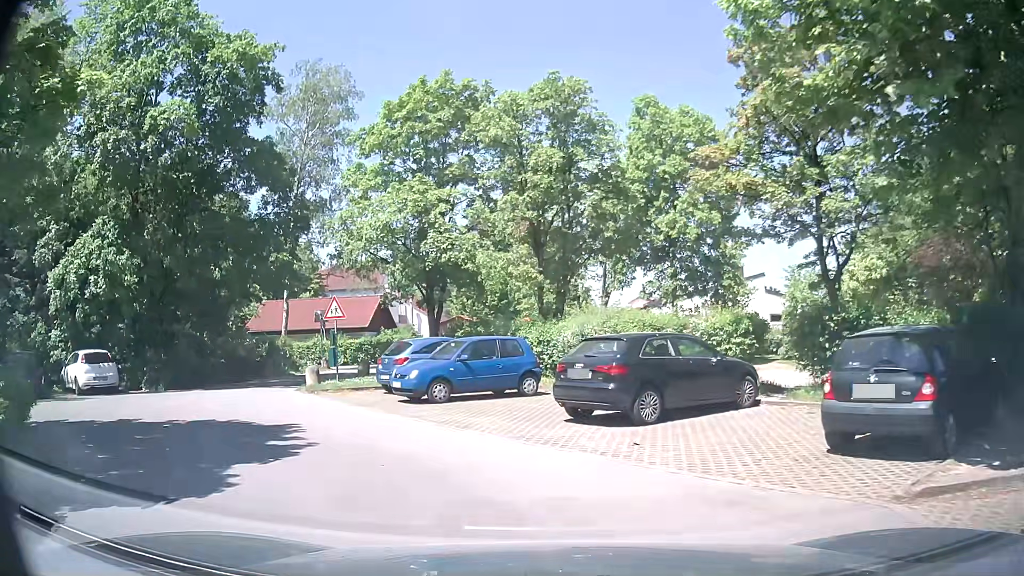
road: residential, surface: asphalt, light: Day
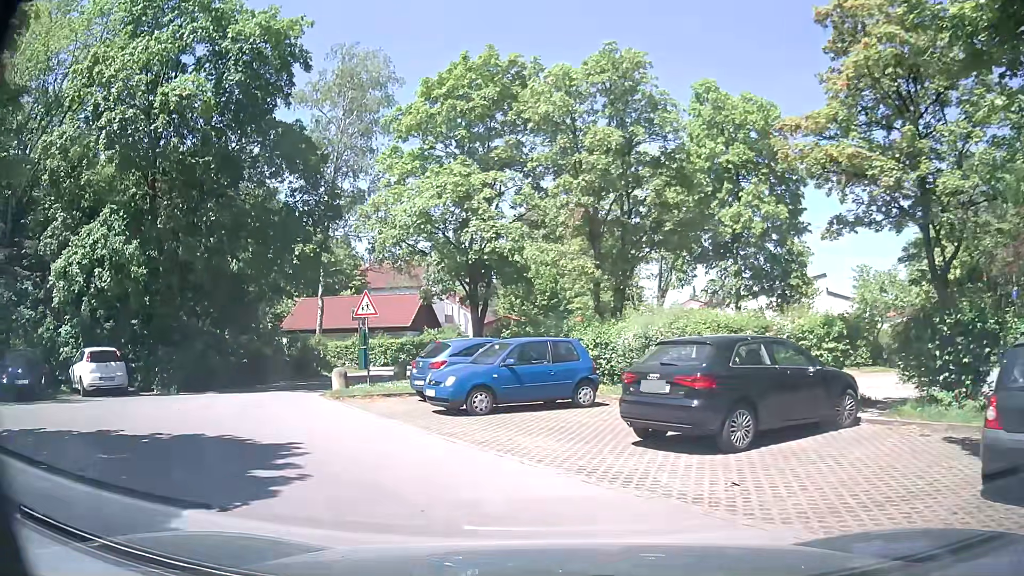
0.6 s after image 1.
(-0.1, +2.2) m; -4°
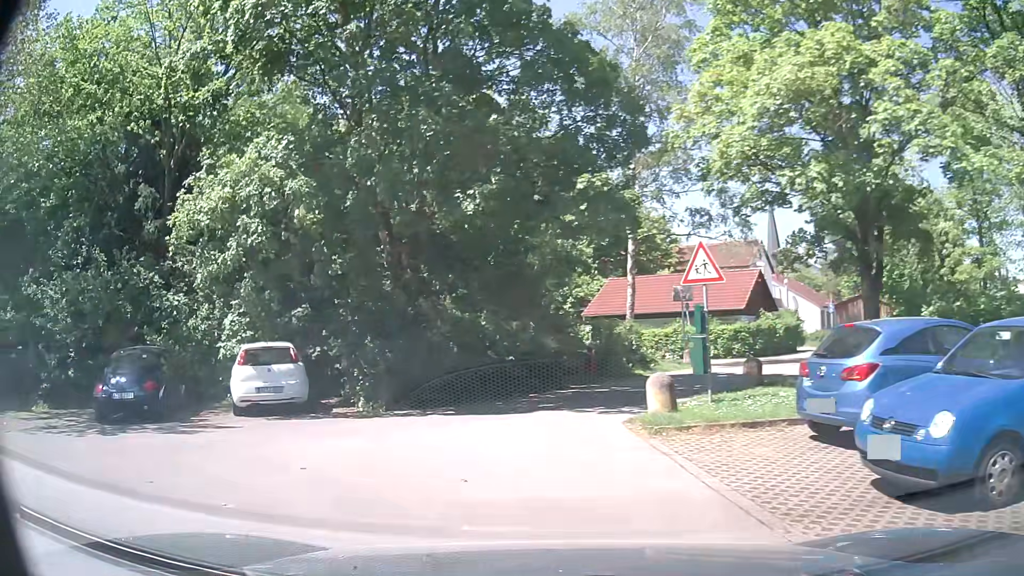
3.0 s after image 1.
(-1.5, +7.9) m; -24°
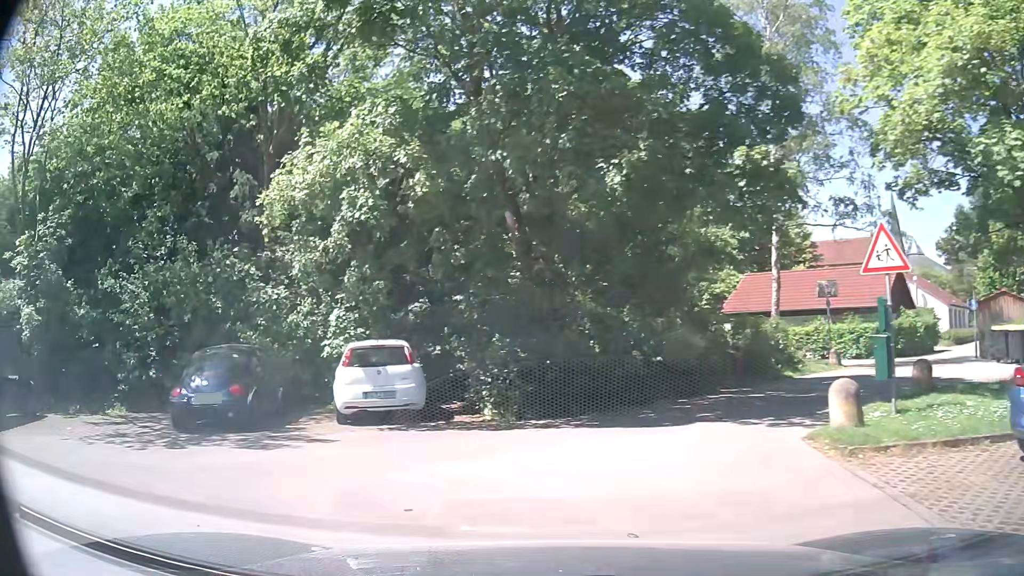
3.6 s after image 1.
(-0.2, +1.8) m; -12°
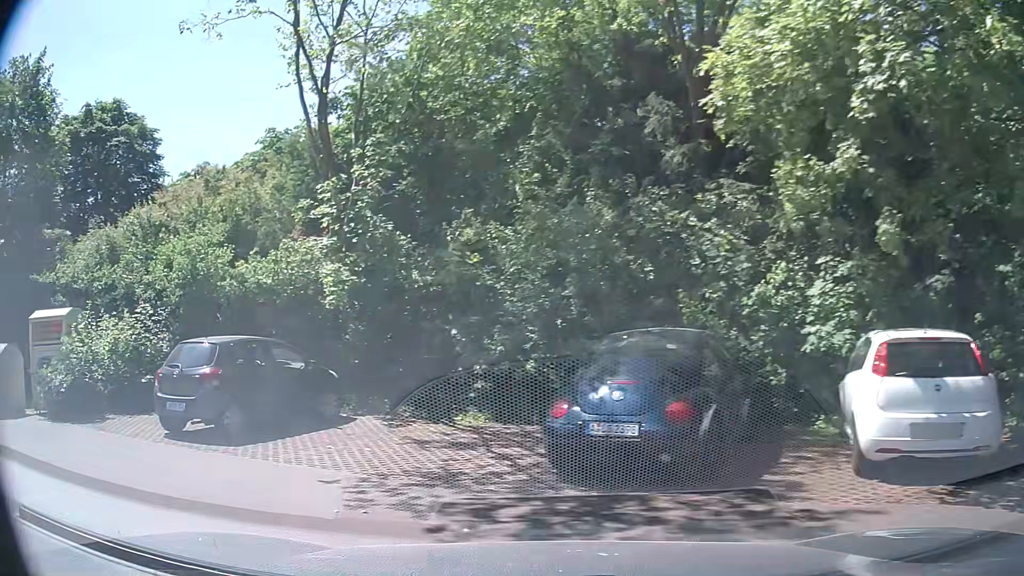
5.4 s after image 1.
(-1.6, +5.3) m; -35°
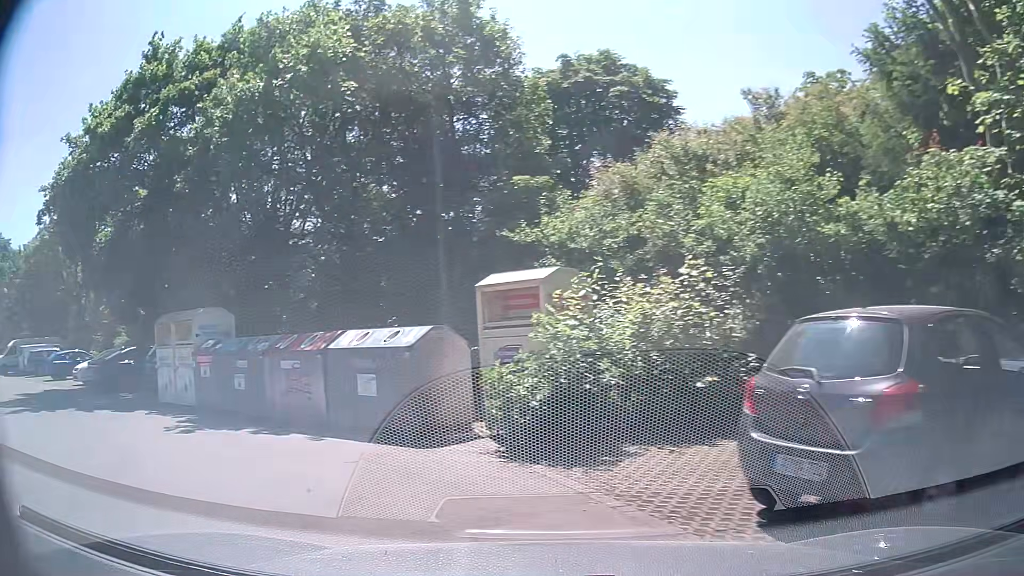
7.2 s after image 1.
(-2.3, +5.7) m; -45°
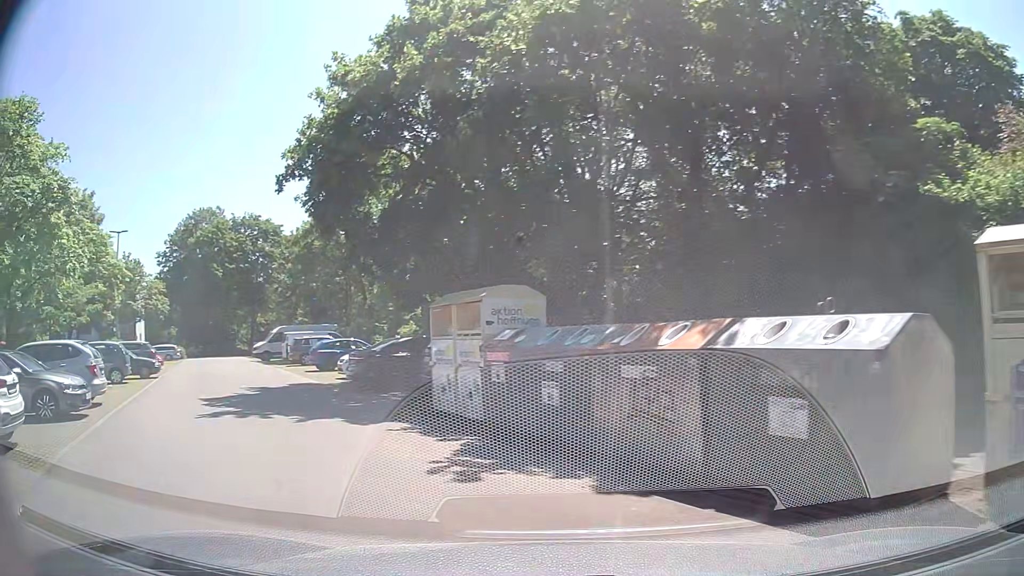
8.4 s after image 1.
(-1.2, +4.4) m; -27°
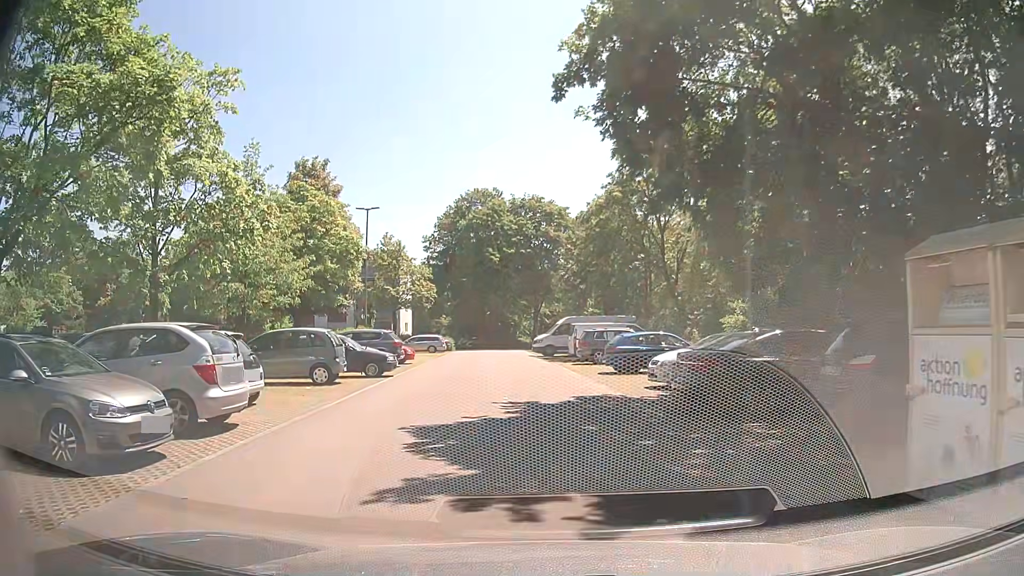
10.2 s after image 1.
(-2.2, +7.1) m; -27°
